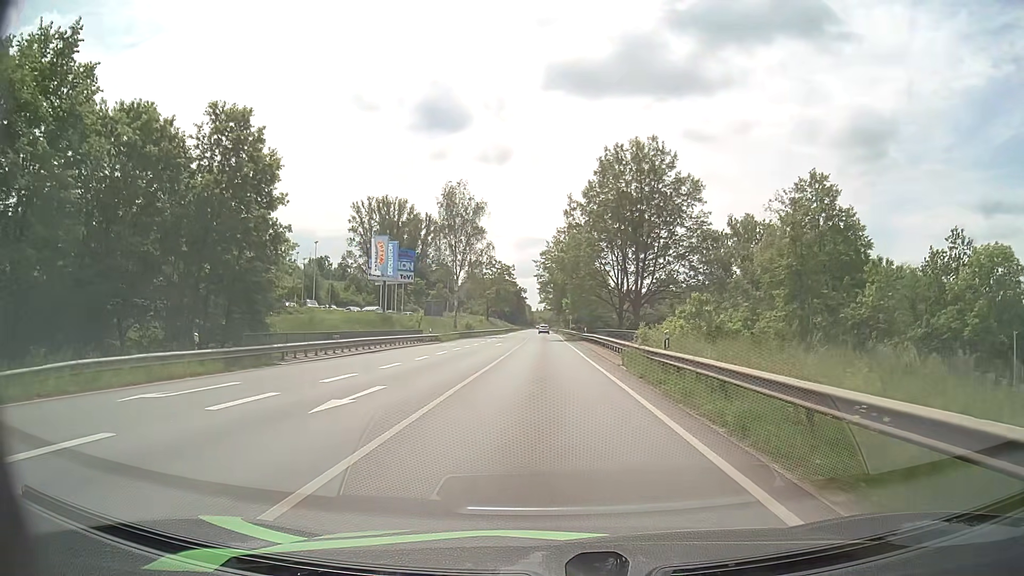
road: primary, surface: asphalt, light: Day
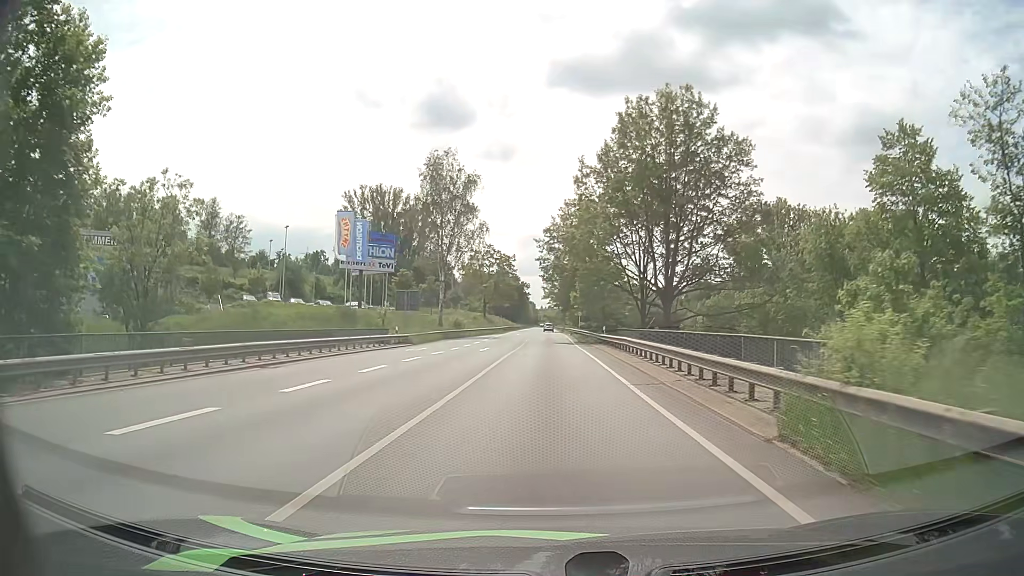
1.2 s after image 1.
(0.0, +15.1) m; 0°
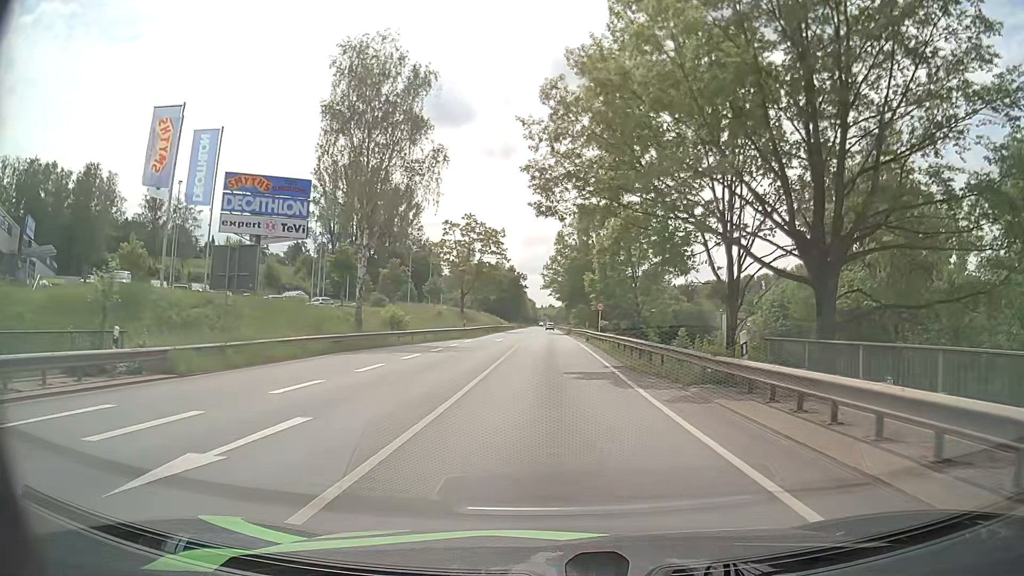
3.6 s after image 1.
(+0.1, +31.0) m; 0°
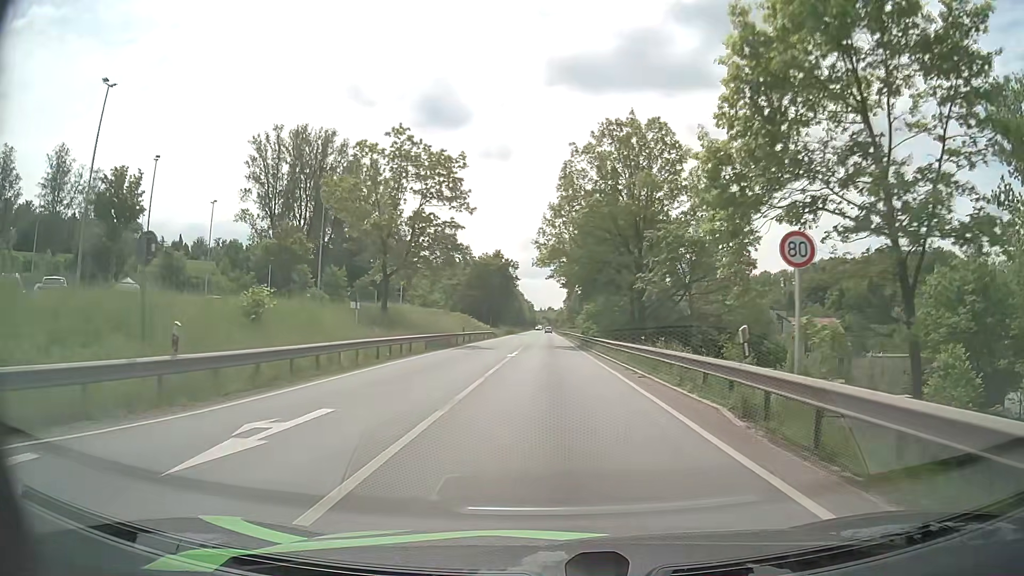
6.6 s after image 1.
(0.0, +40.4) m; 0°
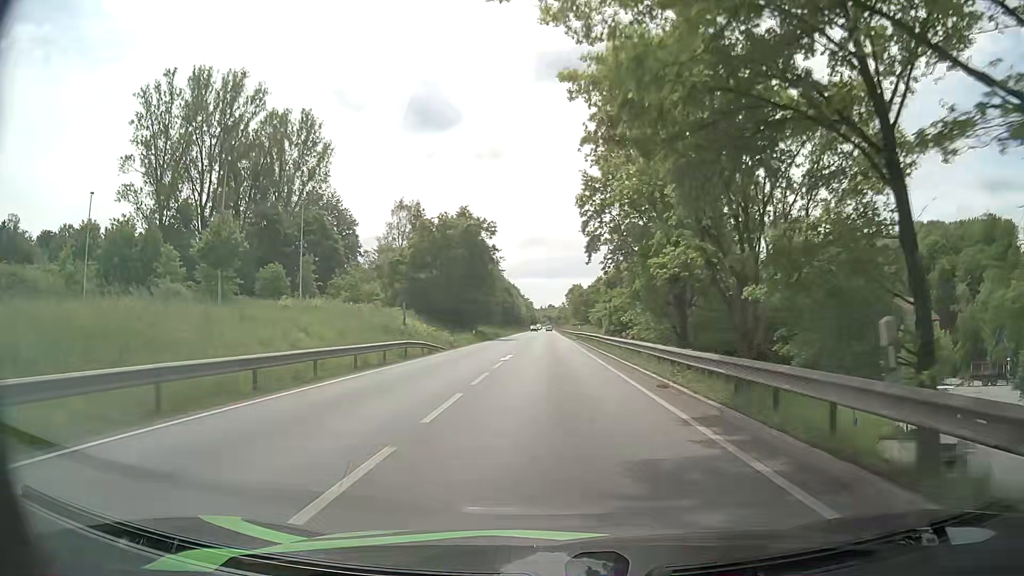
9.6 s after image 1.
(-0.1, +45.0) m; 0°
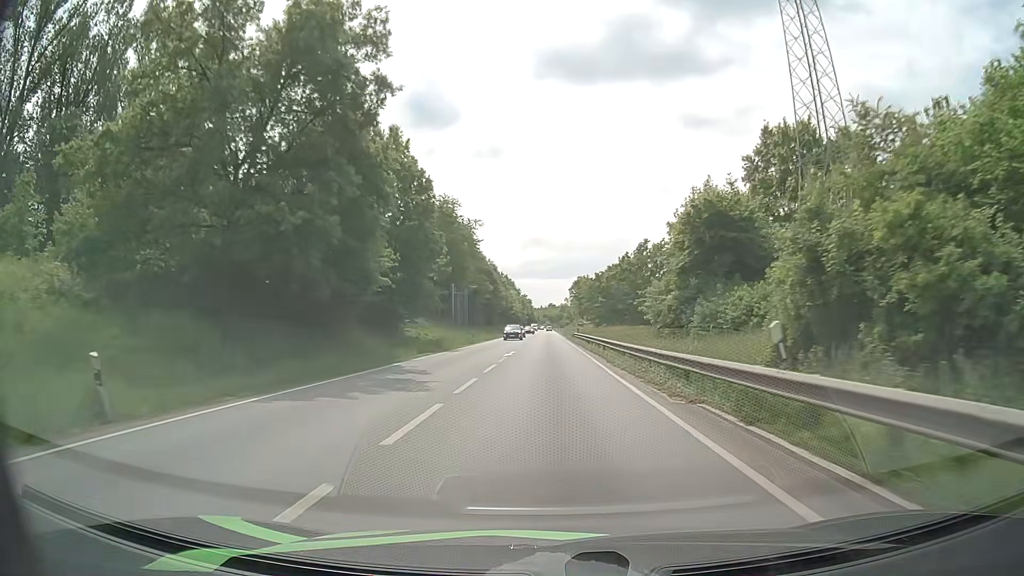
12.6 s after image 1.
(-0.4, +50.4) m; 0°
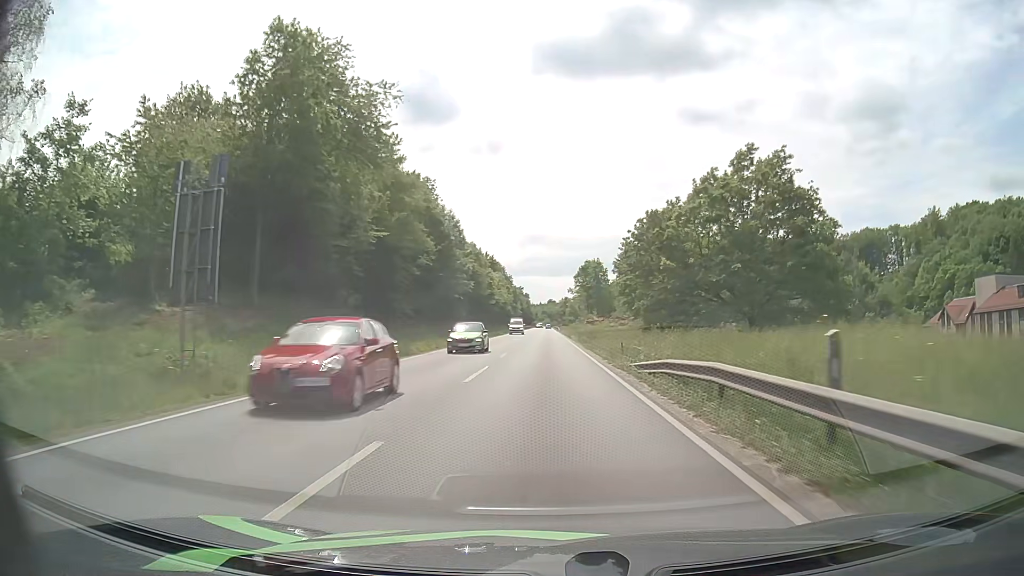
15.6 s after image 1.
(0.0, +54.2) m; 0°
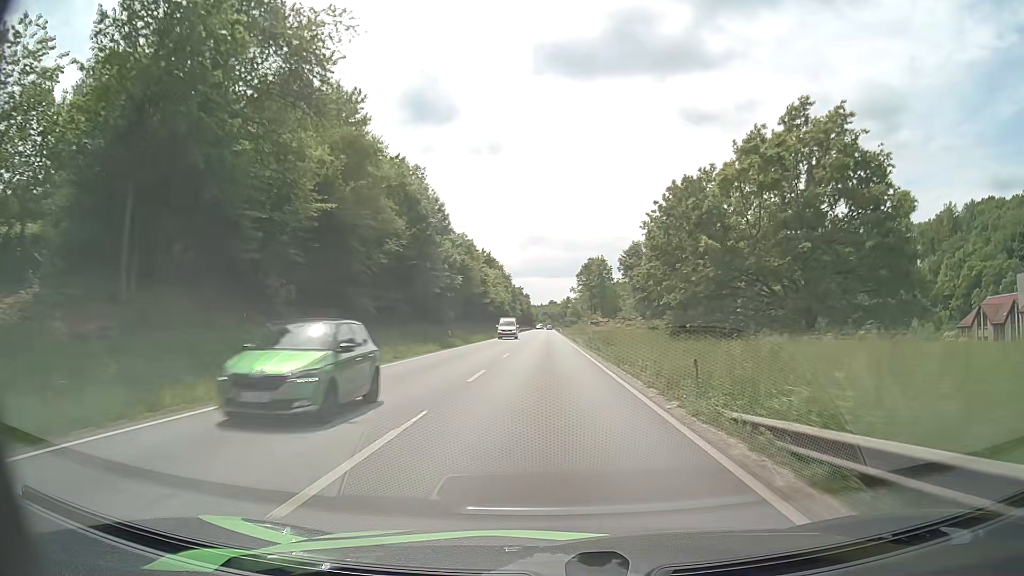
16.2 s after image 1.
(0.0, +11.2) m; 0°
(0, +10) (0, +20) (0, +30) (0, +40) (0, +50) (0, +60) (0, +70) (0, +80) (0, +90) (0, +100) m
